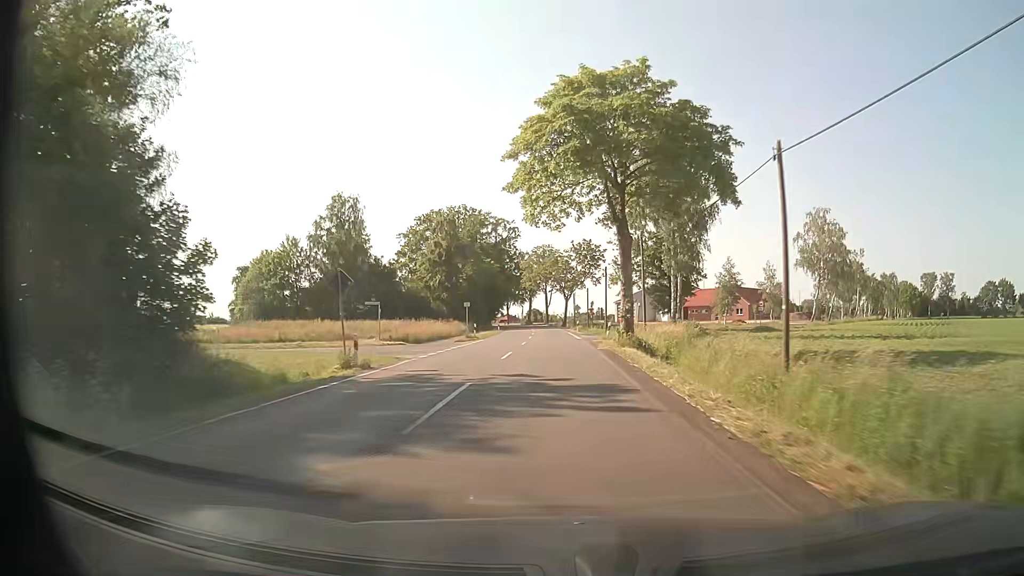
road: secondary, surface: asphalt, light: Day
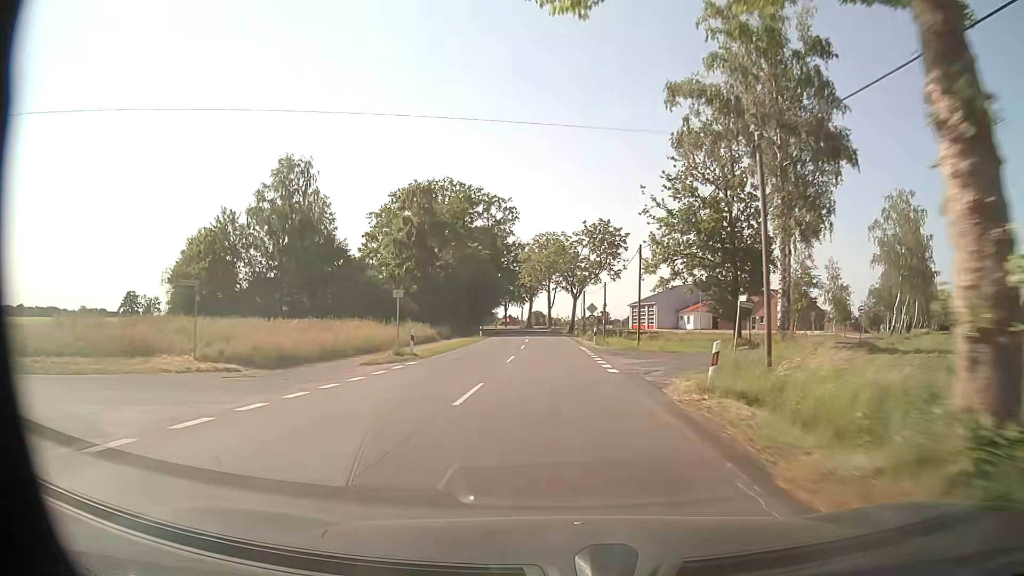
(-0.2, +22.9) m; -1°
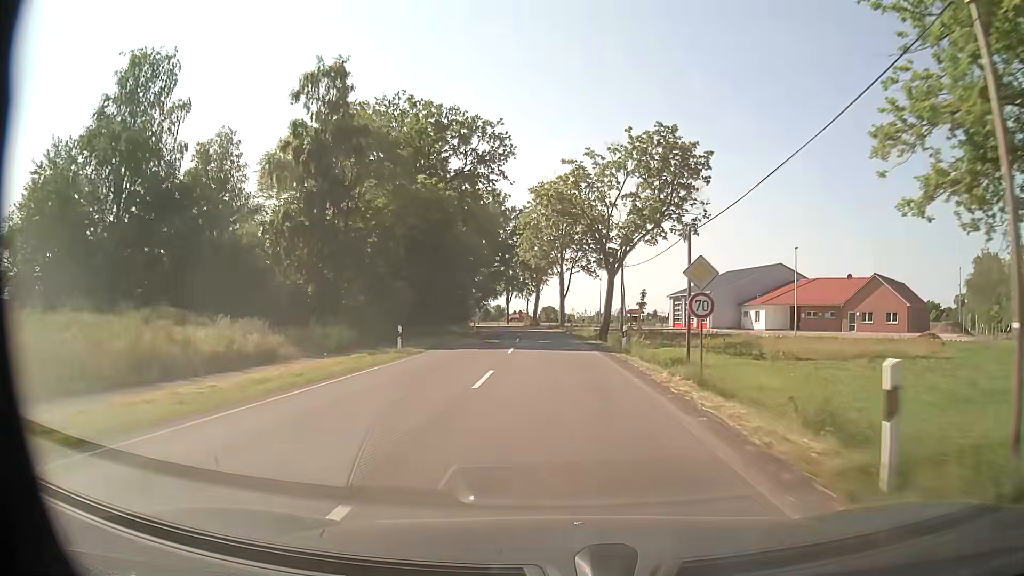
(-0.4, +34.4) m; -1°
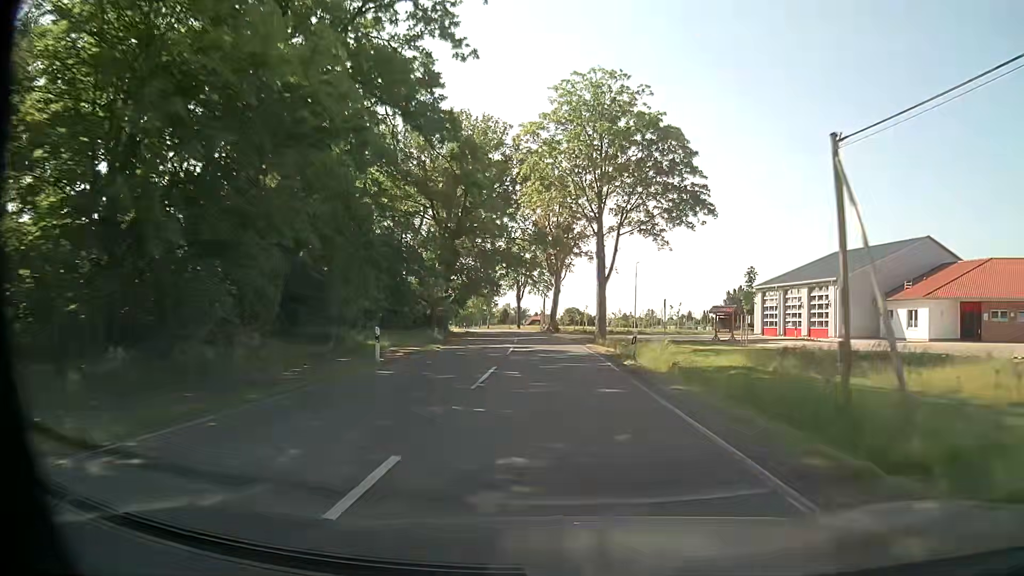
(-0.5, +34.4) m; -2°
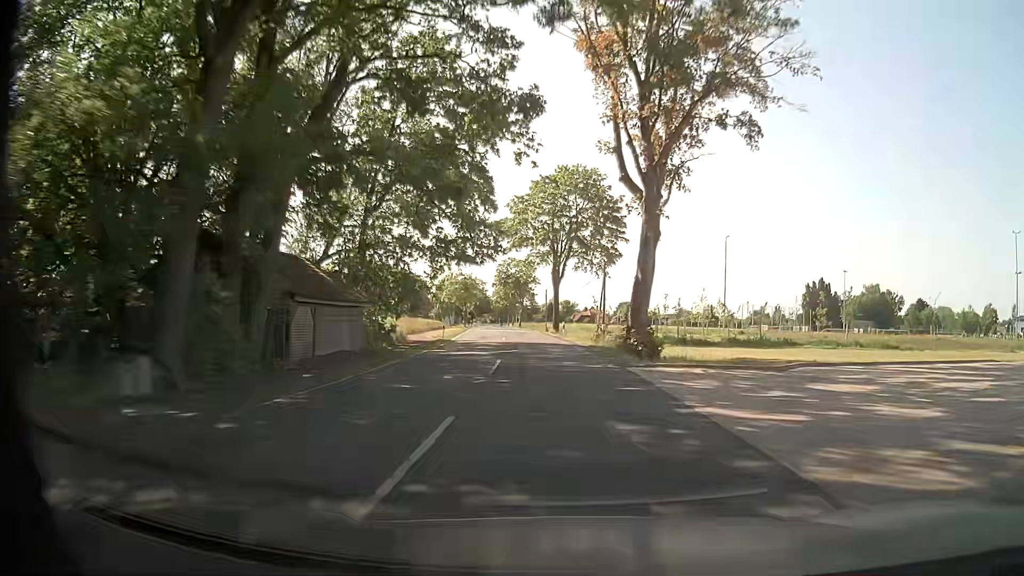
(-1.5, +45.9) m; -4°
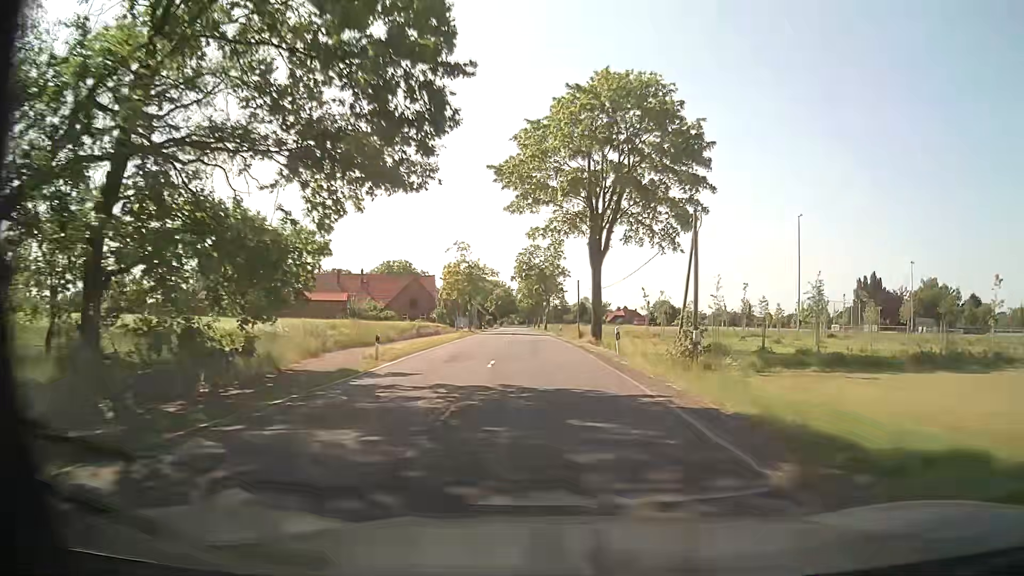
(-0.5, +23.0) m; -3°
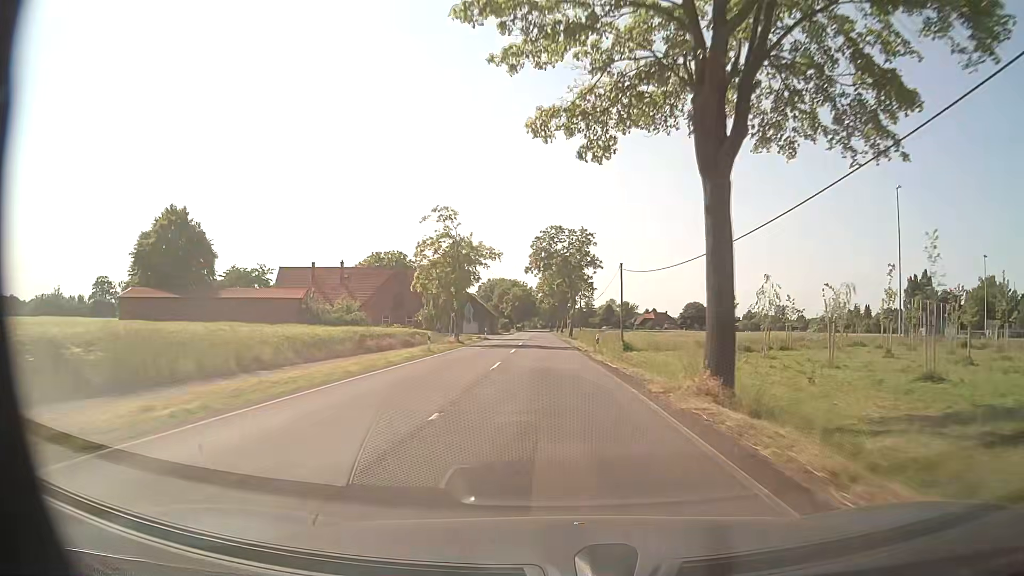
(-0.4, +23.0) m; -2°
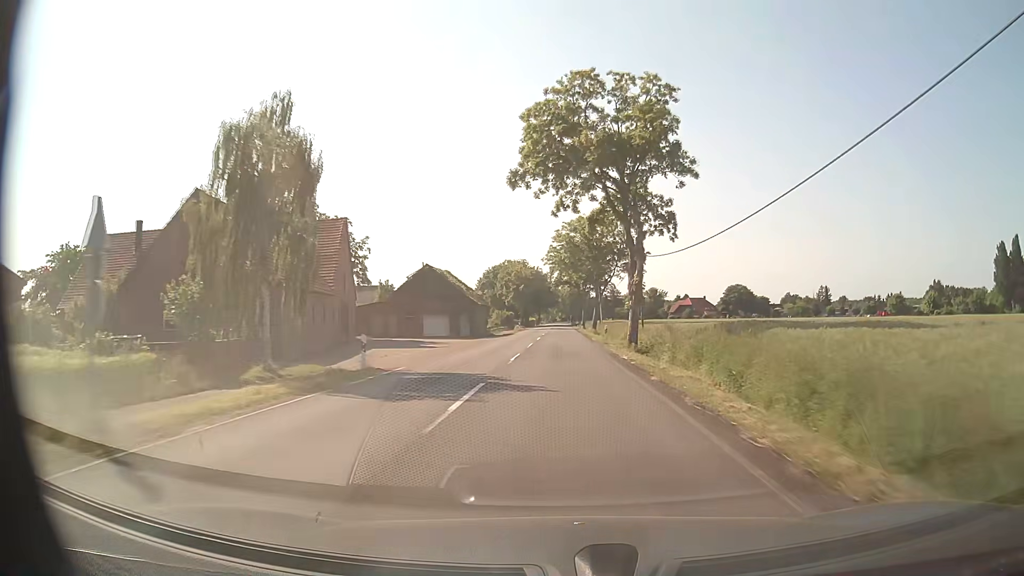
(-0.8, +46.2) m; -2°
(0, +10) (0, +20) (0, +30) (0, +40) (0, +50) (0, +60) (0, +70) (0, +80) (+1, +90) (+1, +100) m
